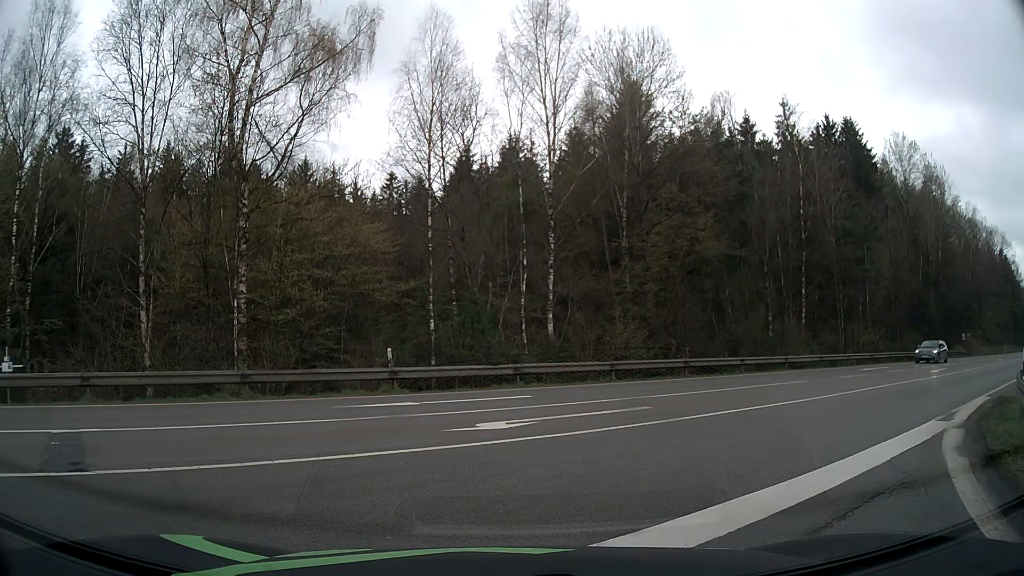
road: motorway_link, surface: asphalt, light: Day
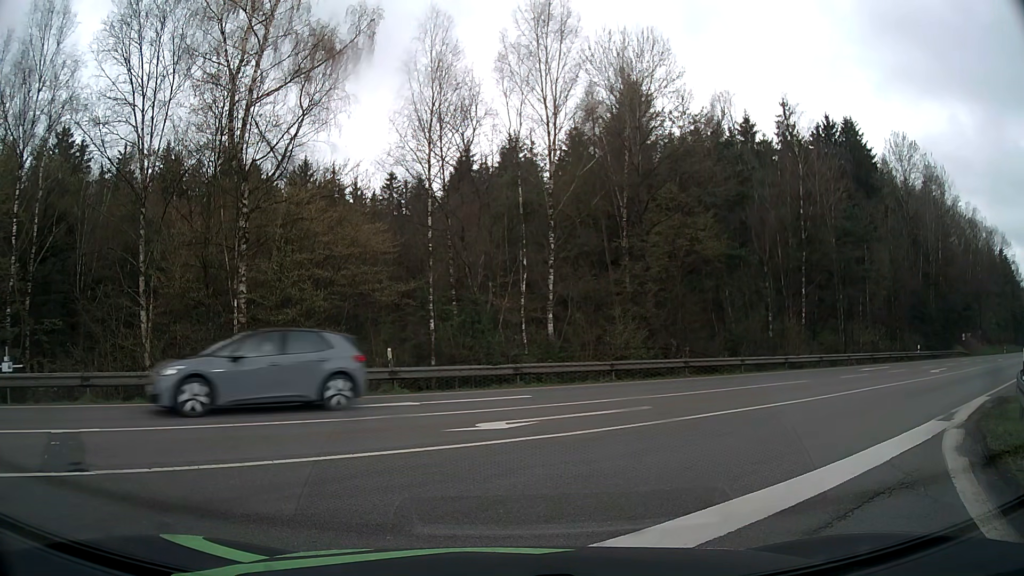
(0.0, 0.0) m; 0°
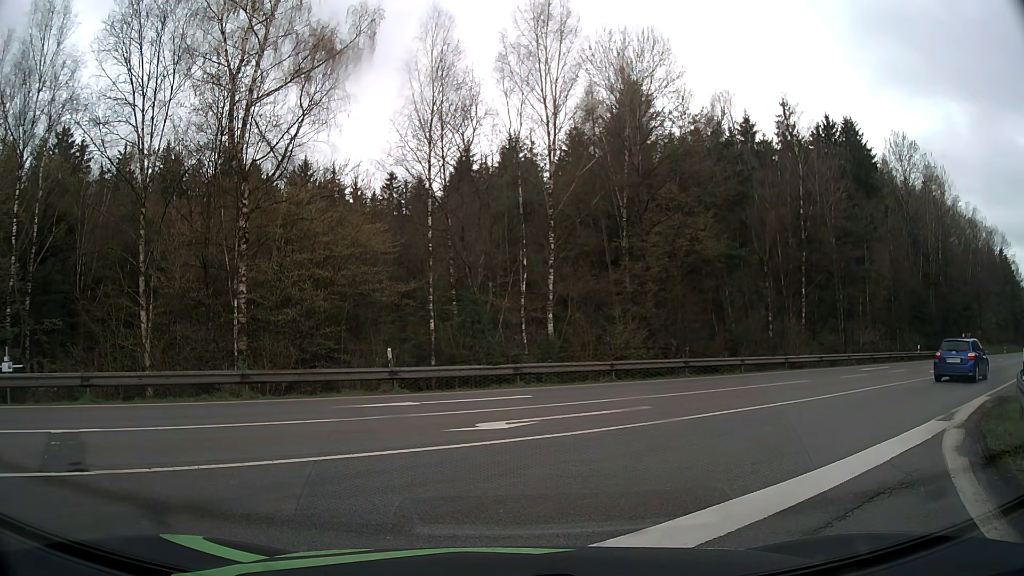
(0.0, 0.0) m; 0°
(+3, +9) (+10, +17) (+18, +23) (+26, +29) (+34, +35) (+42, +41) (+49, +47) (+57, +53) (+65, +59) (+73, +65) m
